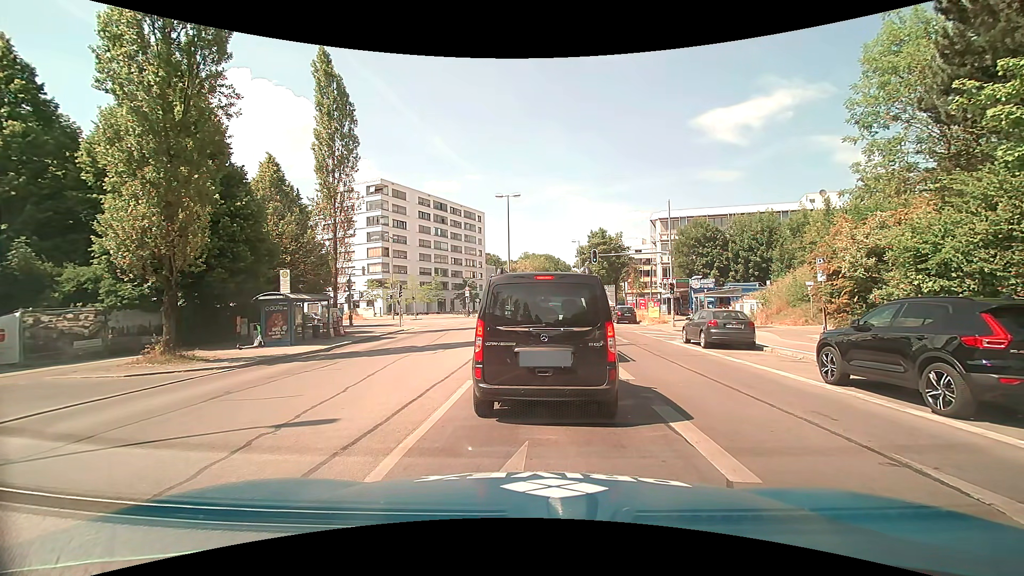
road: secondary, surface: asphalt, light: Day
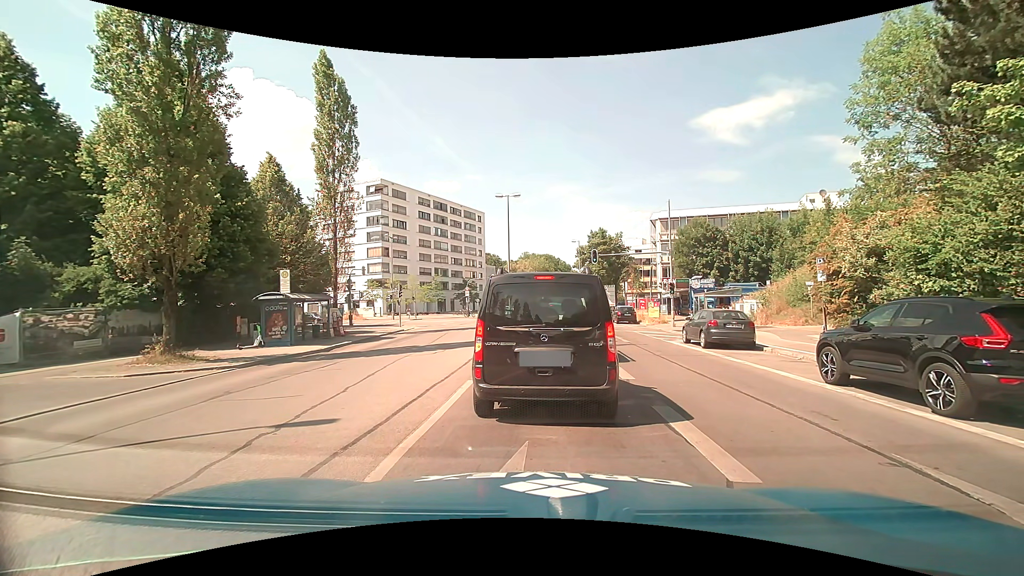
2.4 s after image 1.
(0.0, 0.0) m; 0°
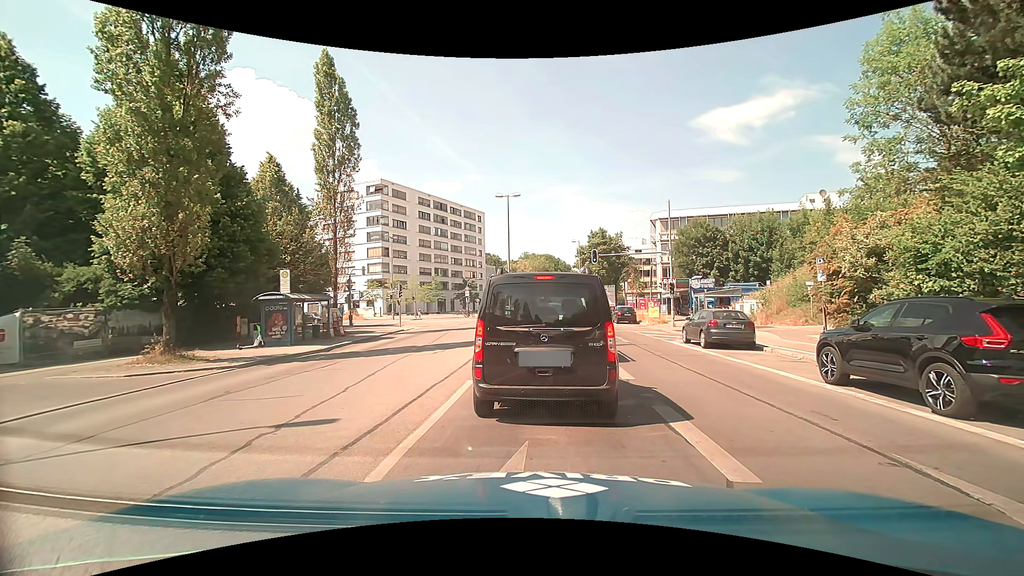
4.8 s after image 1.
(0.0, 0.0) m; 0°
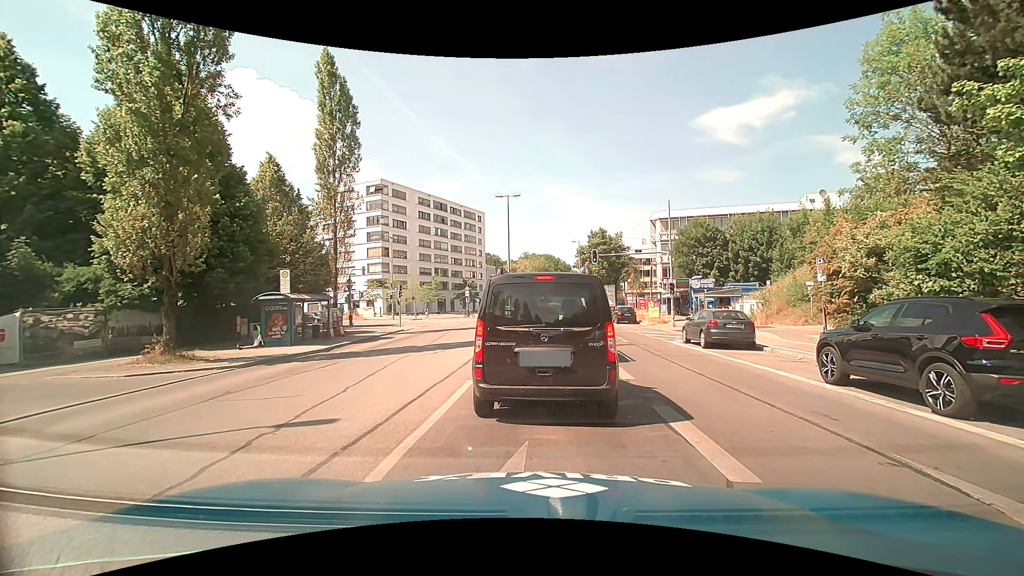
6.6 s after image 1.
(0.0, 0.0) m; 0°
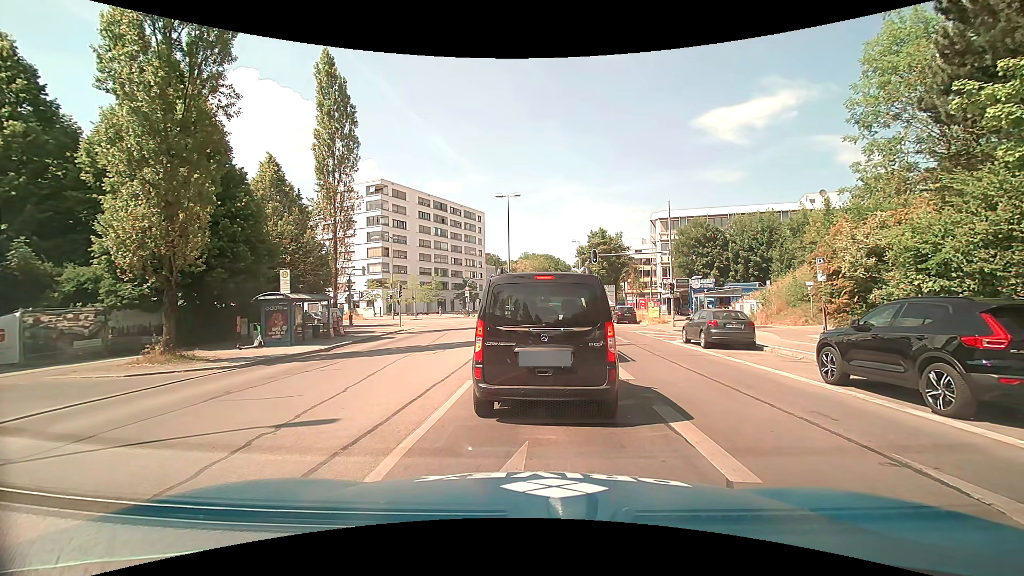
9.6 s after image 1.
(0.0, 0.0) m; 0°
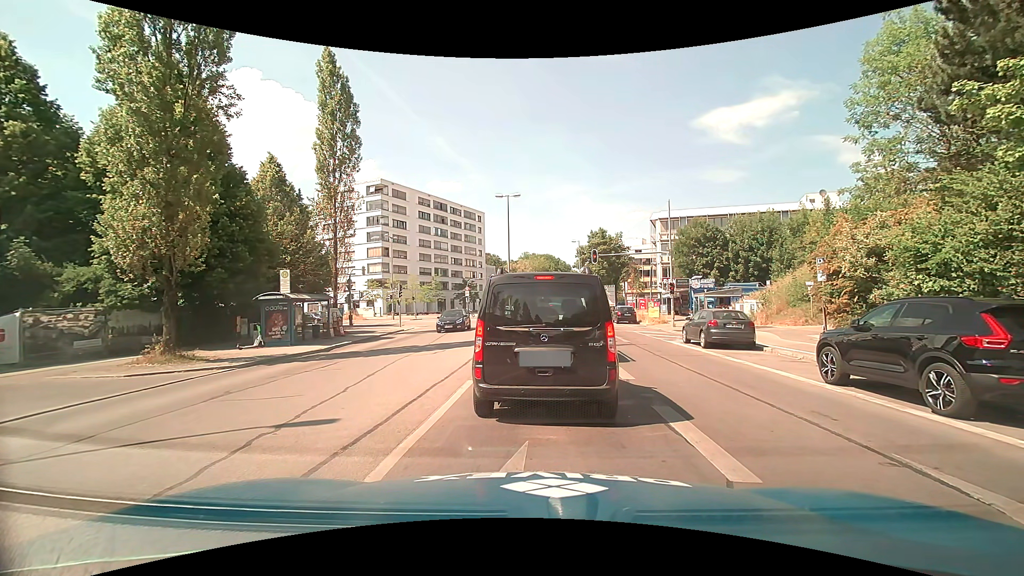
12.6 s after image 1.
(0.0, 0.0) m; 0°
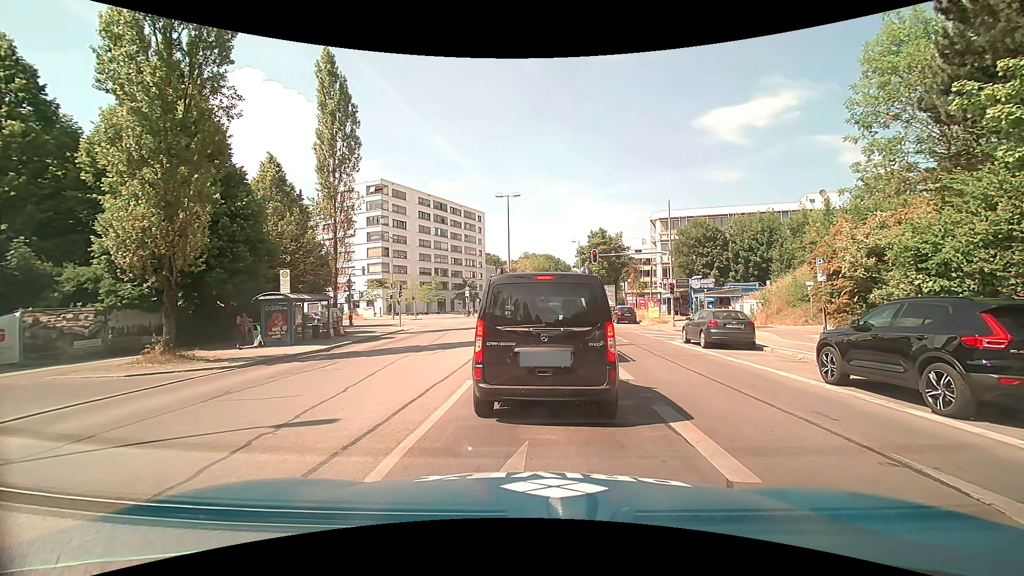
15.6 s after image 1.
(0.0, 0.0) m; 0°
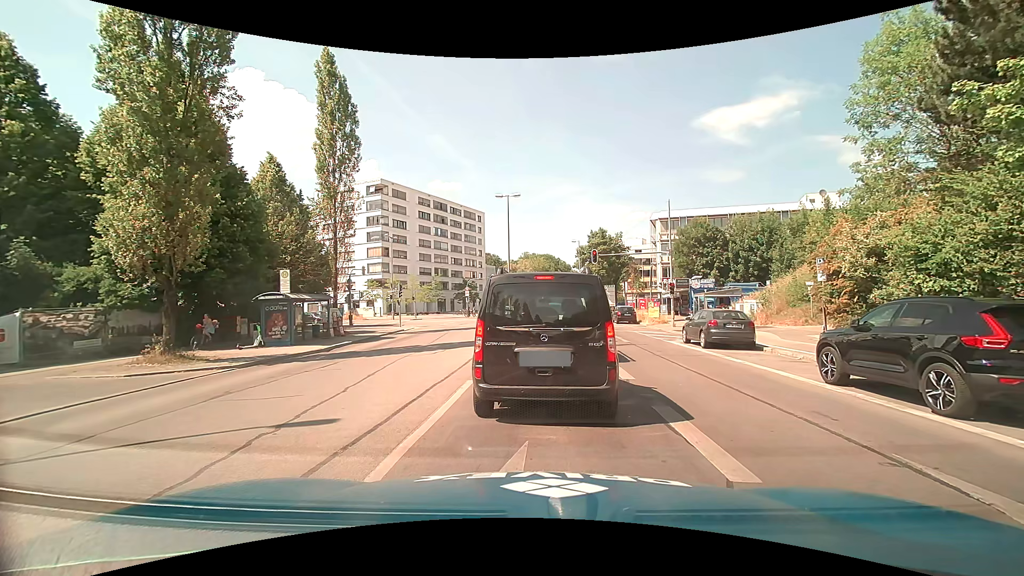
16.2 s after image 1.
(0.0, 0.0) m; 0°
